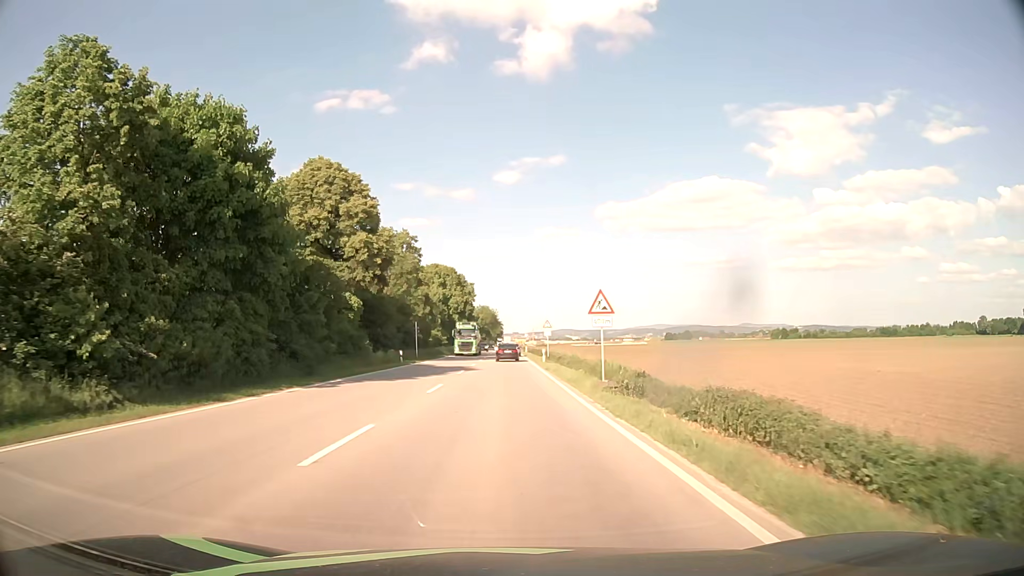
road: primary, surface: asphalt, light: Day
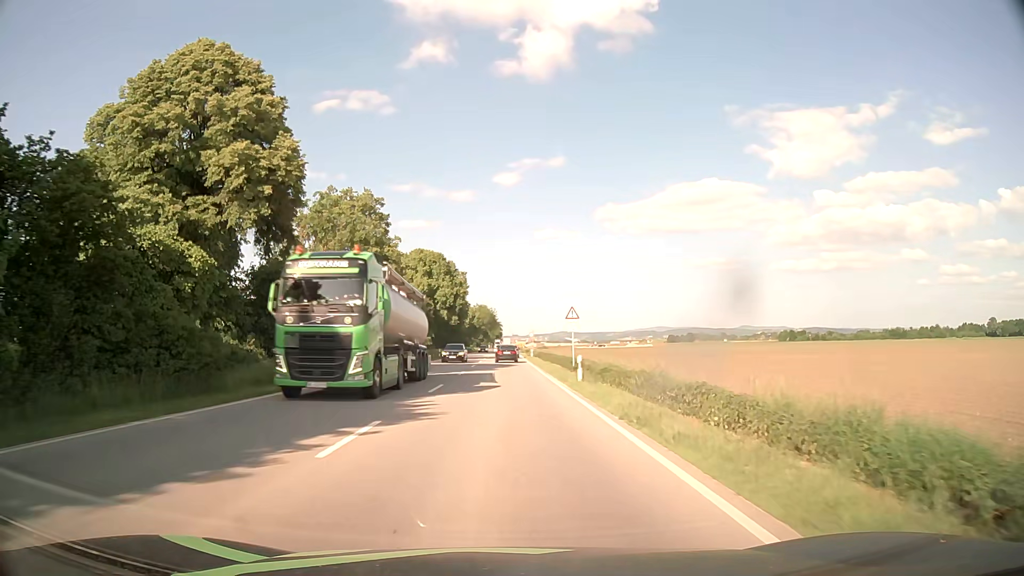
(0.0, +23.4) m; 0°
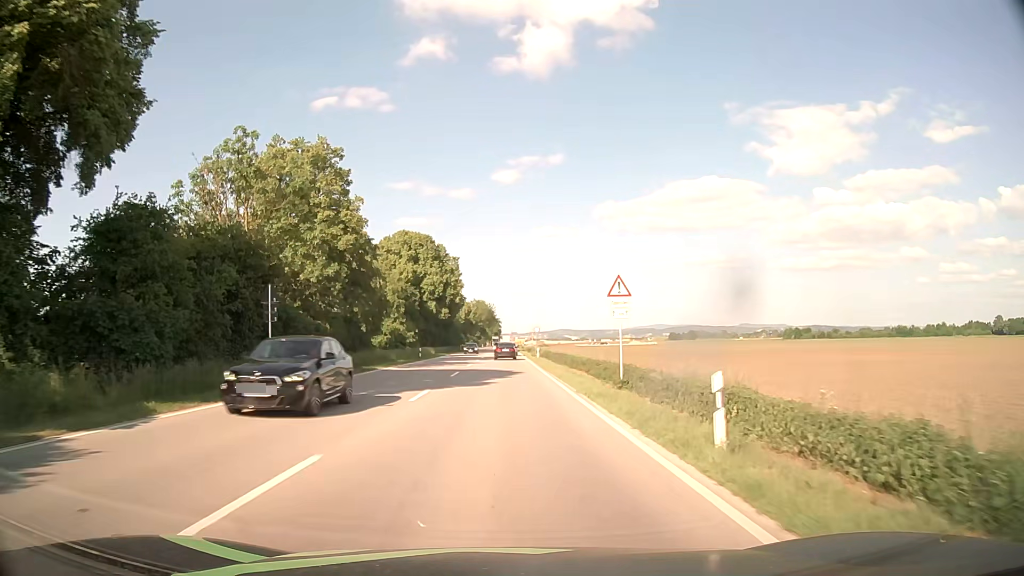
(0.0, +15.8) m; 0°
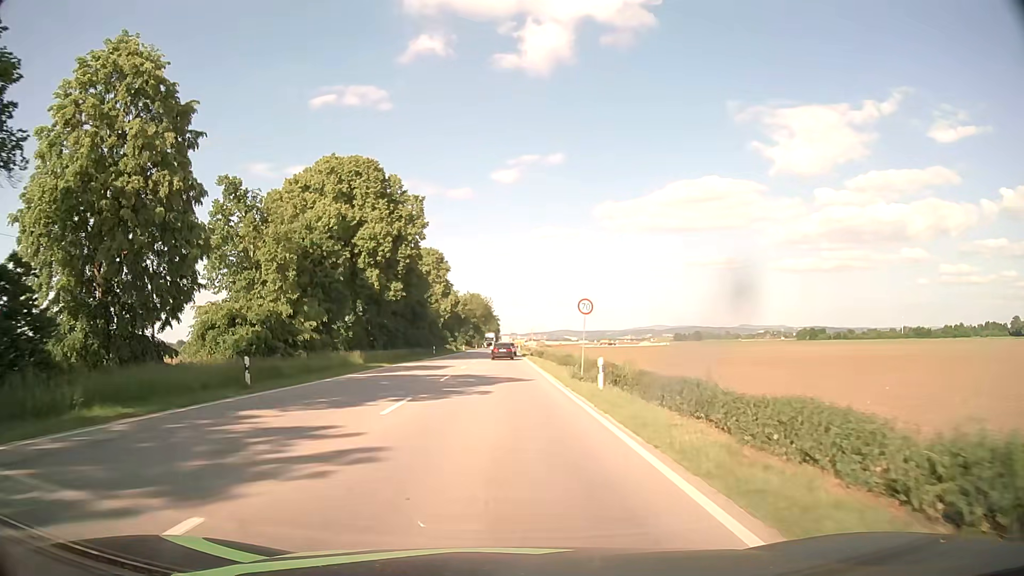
(+0.1, +39.0) m; 0°
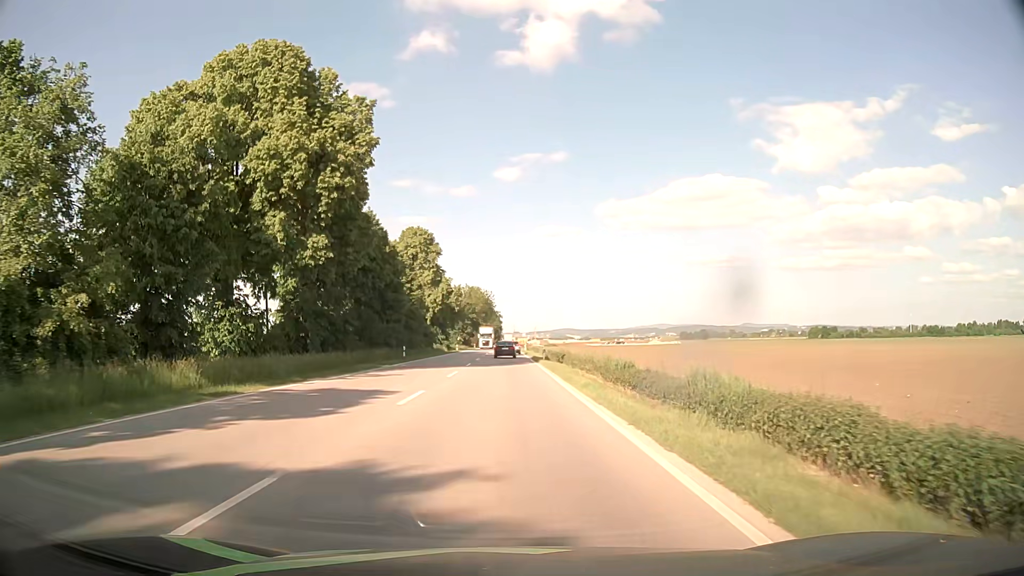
(0.0, +22.2) m; 0°
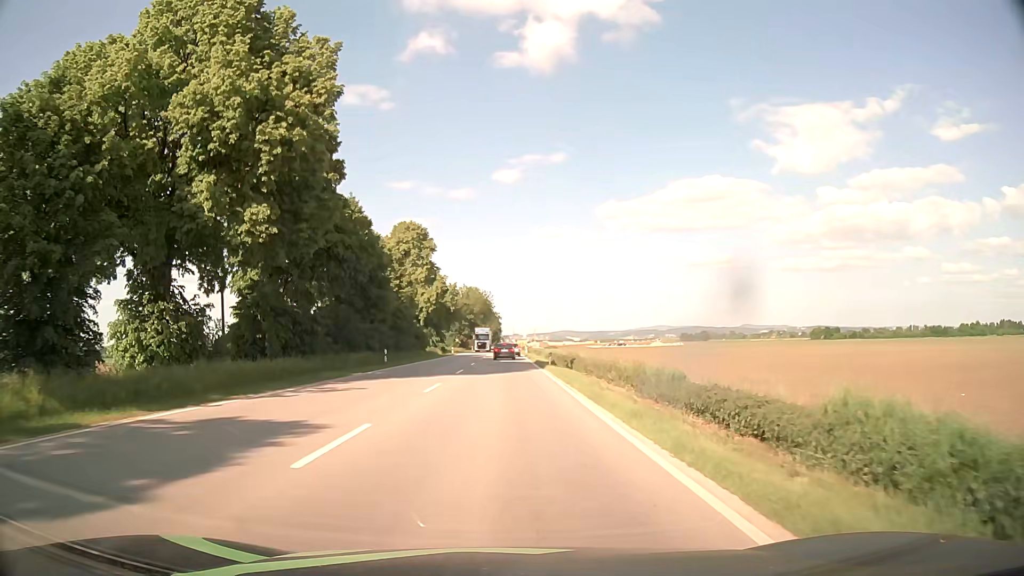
(0.0, +7.2) m; 0°
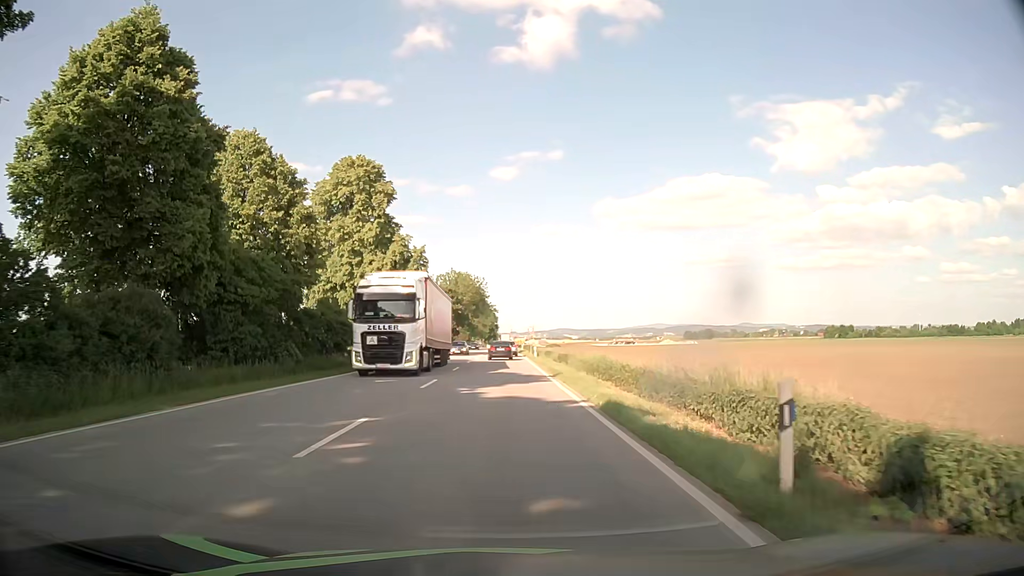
(+0.1, +35.3) m; 0°
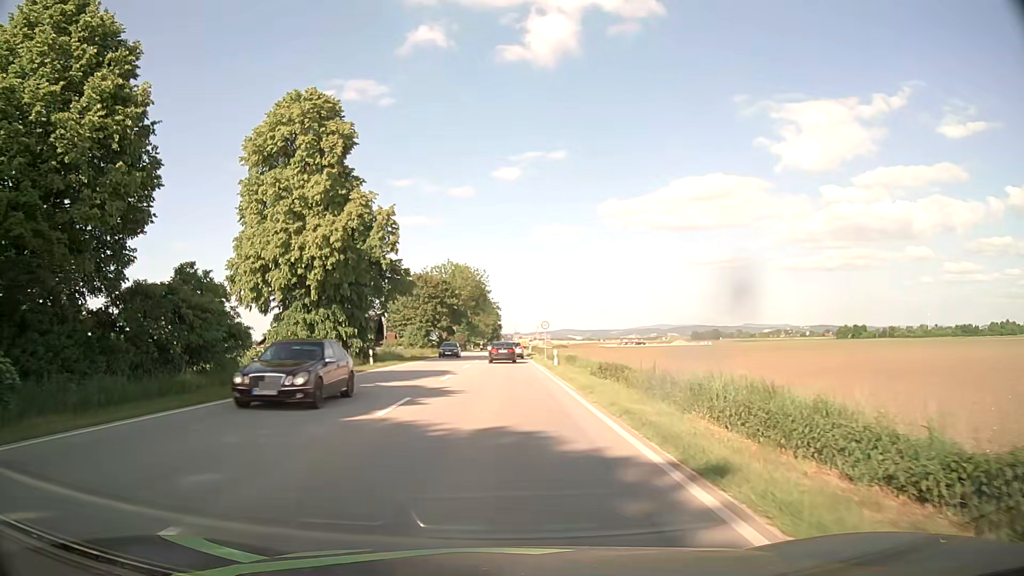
(-0.1, +19.0) m; -1°
(0, +10) (0, +20) (0, +30) (0, +40) (0, +50) (0, +60) (0, +70) (0, +80) (0, +90) (0, +100) m
